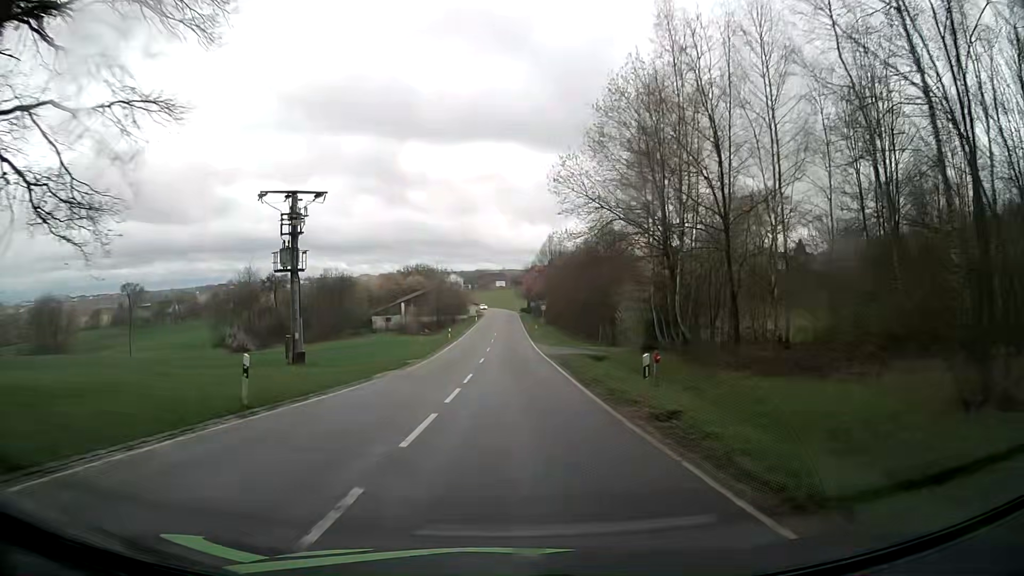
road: tertiary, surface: asphalt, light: Day
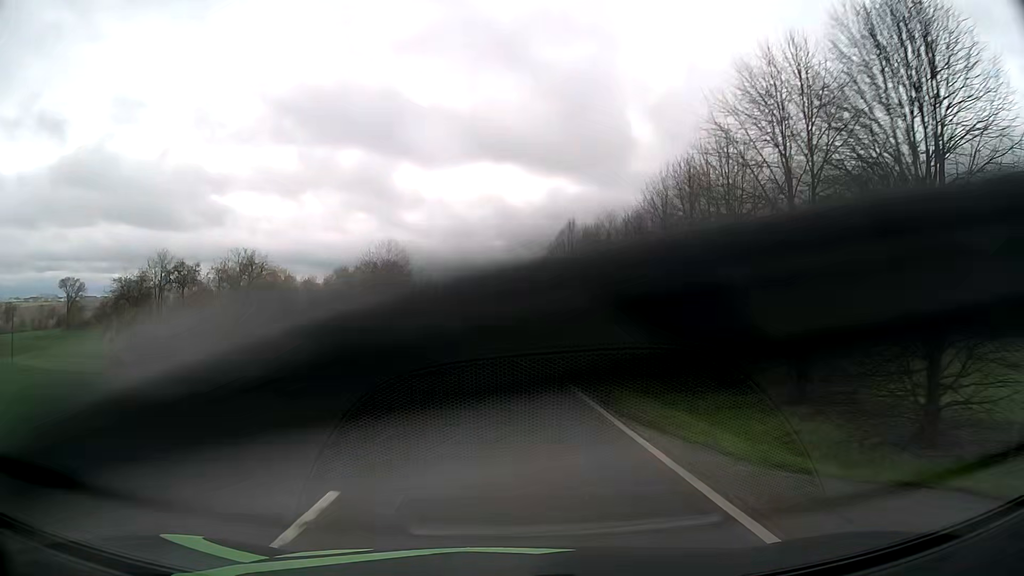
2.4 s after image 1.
(+0.3, +42.6) m; +1°
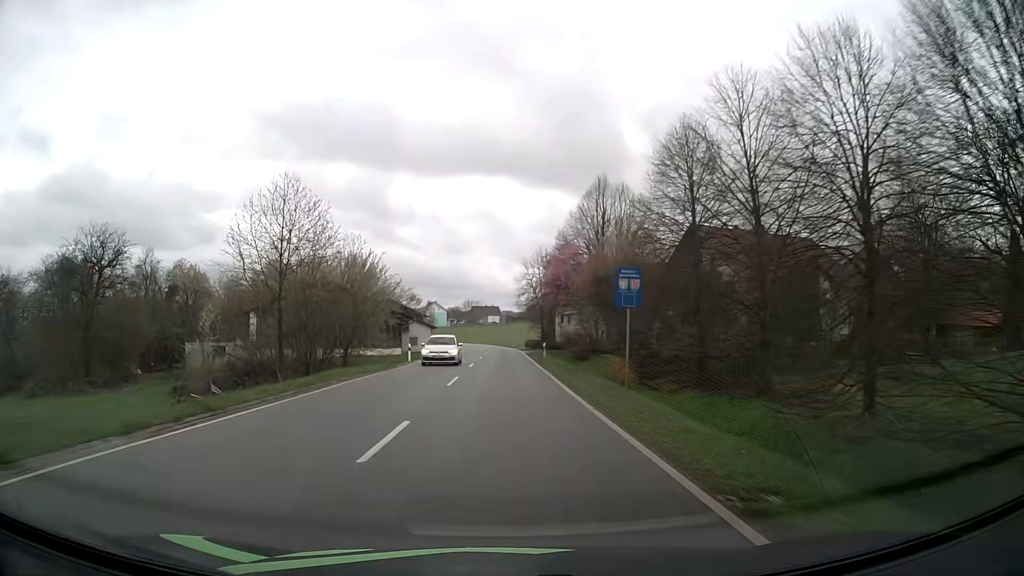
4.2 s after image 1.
(0.0, +30.7) m; 0°
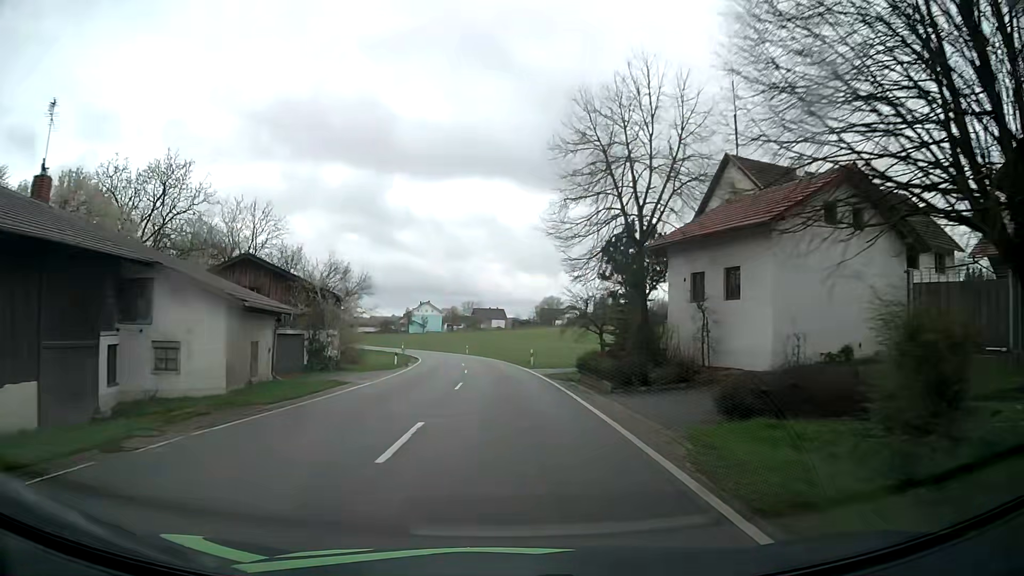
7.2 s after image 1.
(-0.2, +48.0) m; -1°
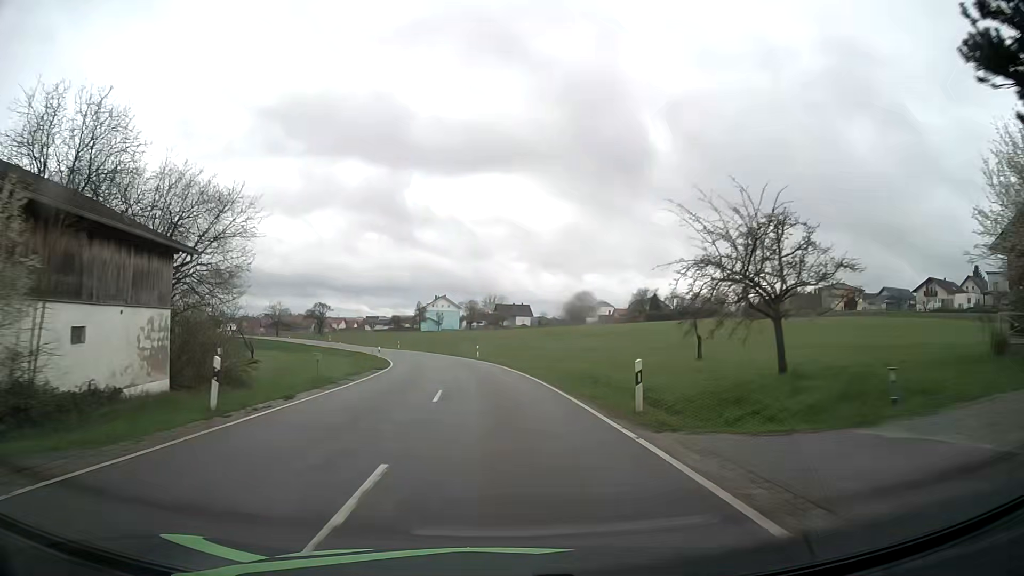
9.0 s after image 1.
(-0.3, +28.0) m; -1°
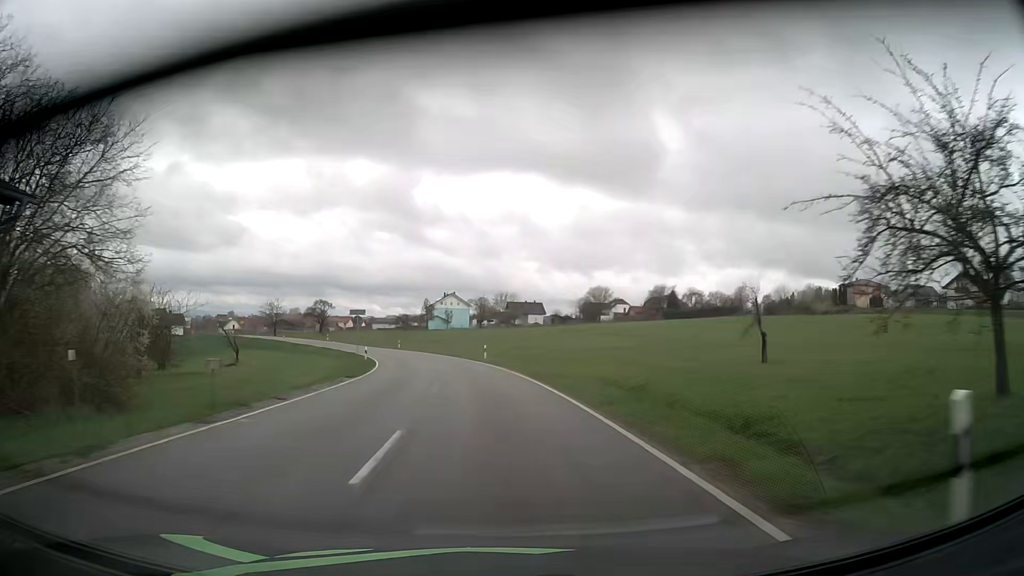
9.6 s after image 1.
(-0.1, +9.3) m; -1°
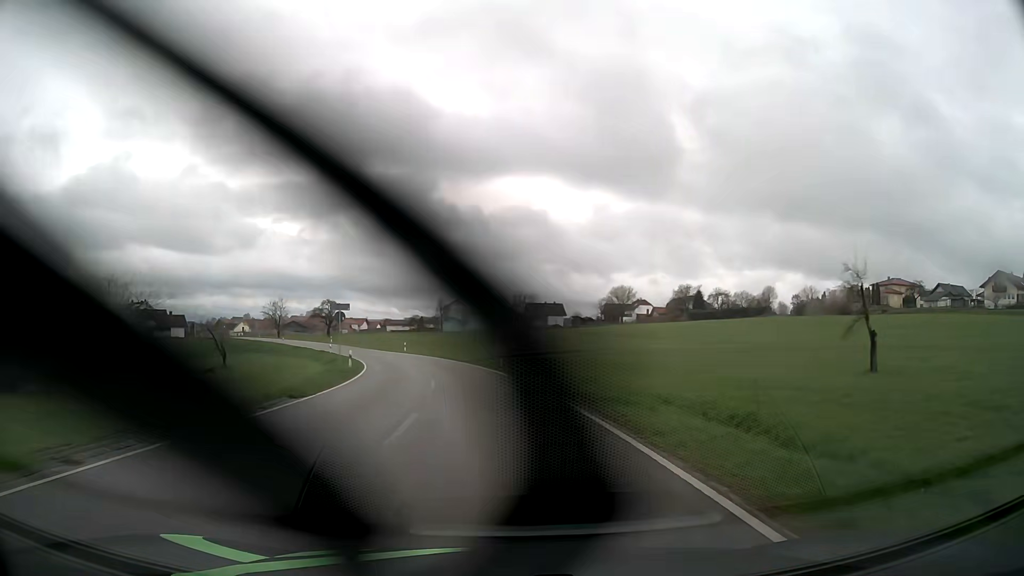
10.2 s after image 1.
(-0.1, +9.4) m; -1°
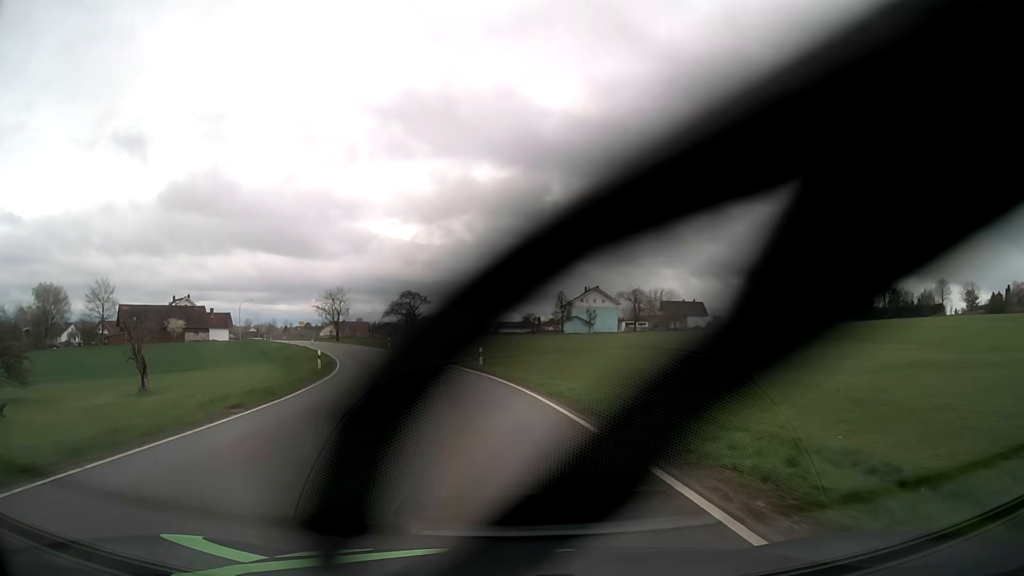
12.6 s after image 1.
(-3.0, +37.5) m; -10°
(0, +10) (-1, +20) (-3, +30) (-5, +40) (-8, +49) (-11, +59) (-15, +68) (-19, +77) (-24, +86) (-28, +95) m
